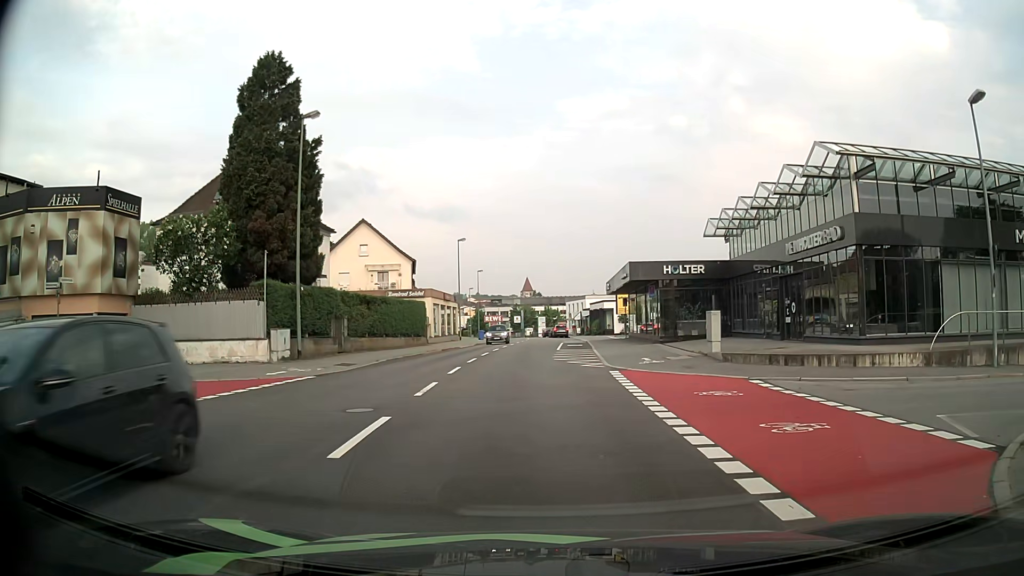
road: tertiary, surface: asphalt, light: Day
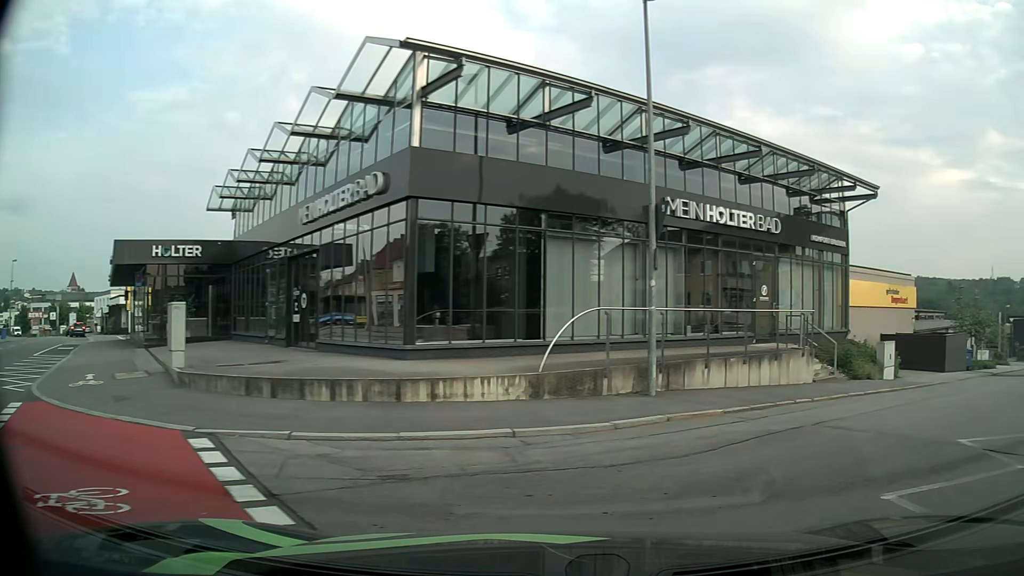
(+2.0, +8.0) m; +38°
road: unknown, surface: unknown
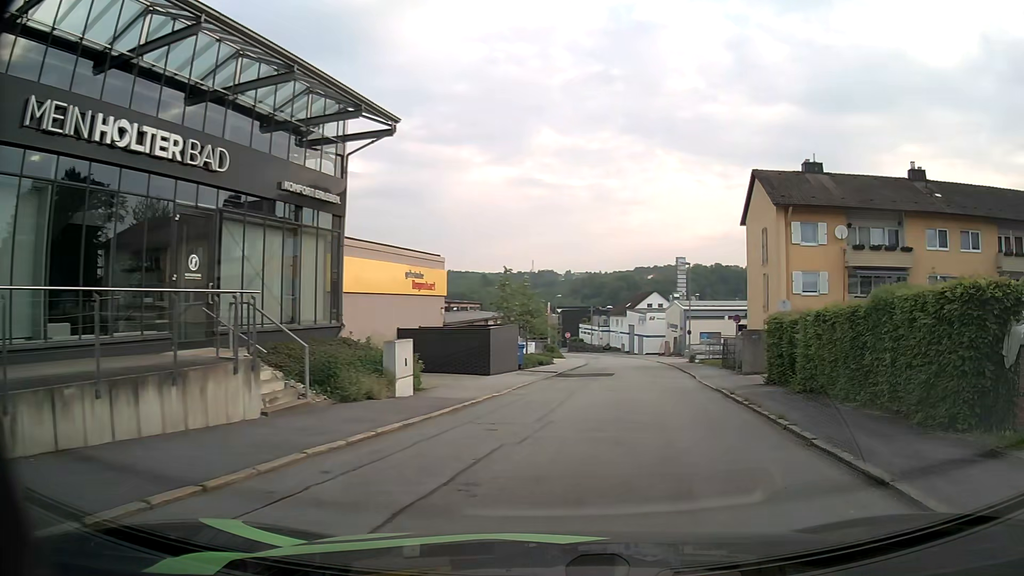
(+3.2, +7.5) m; +43°
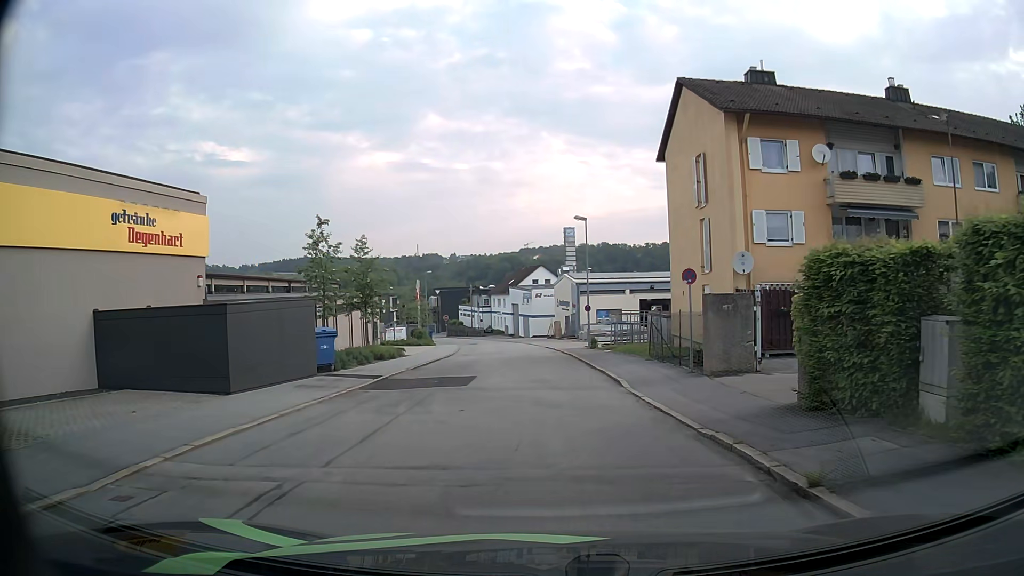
(+1.6, +13.2) m; +9°
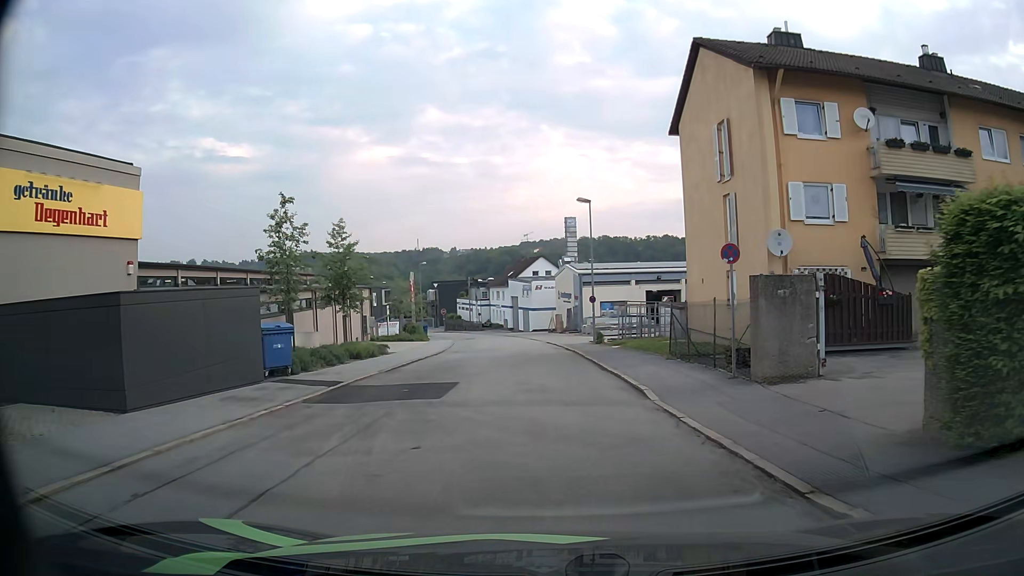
(0.0, +3.9) m; 0°
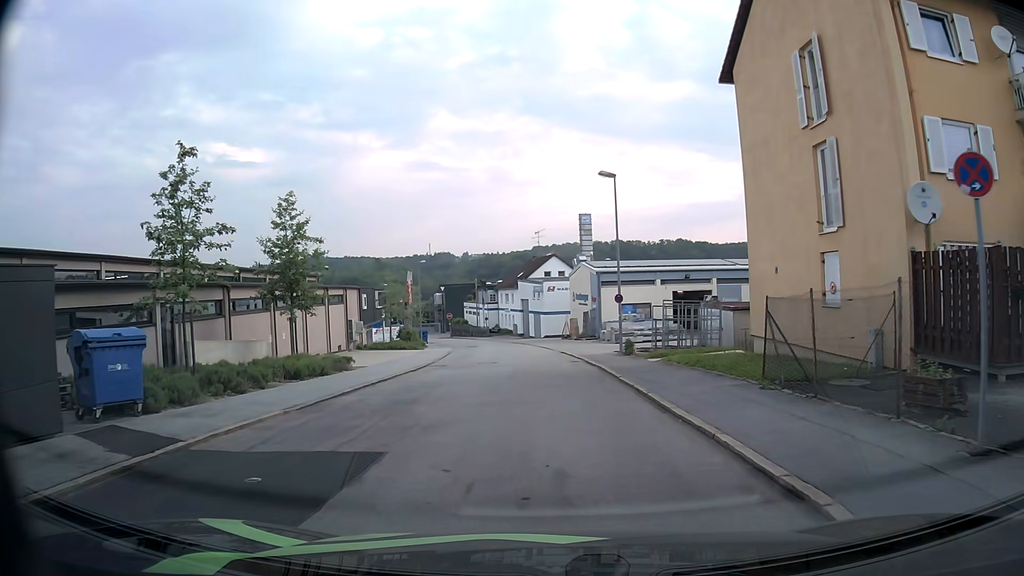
(-0.1, +7.8) m; -2°
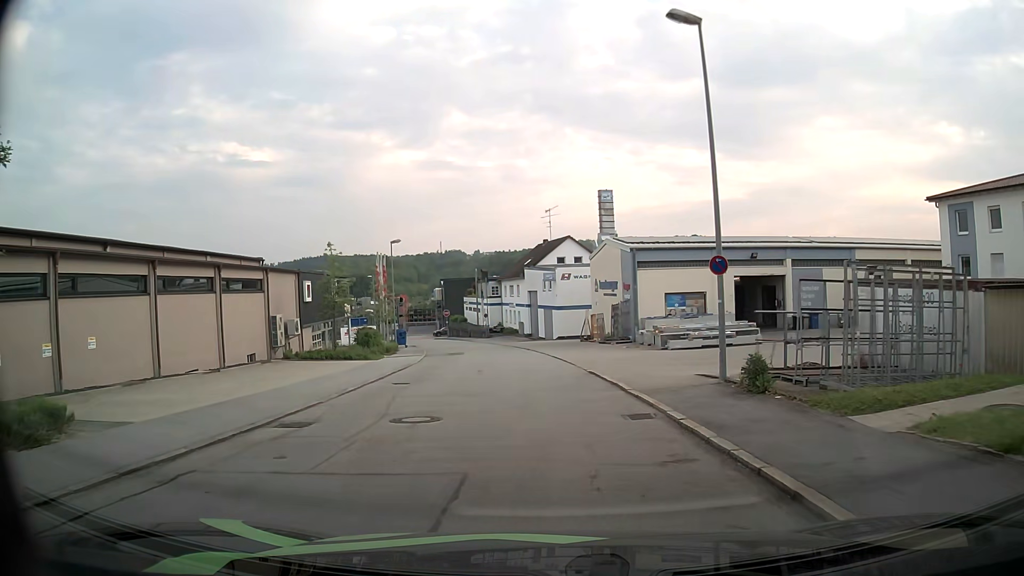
(-0.1, +16.3) m; +1°
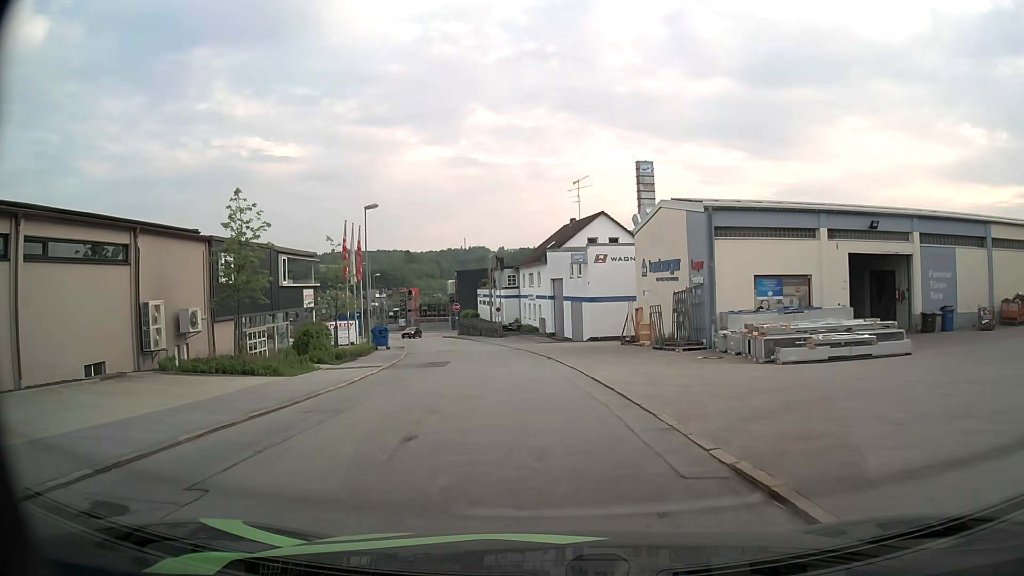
(-0.7, +13.8) m; -4°
